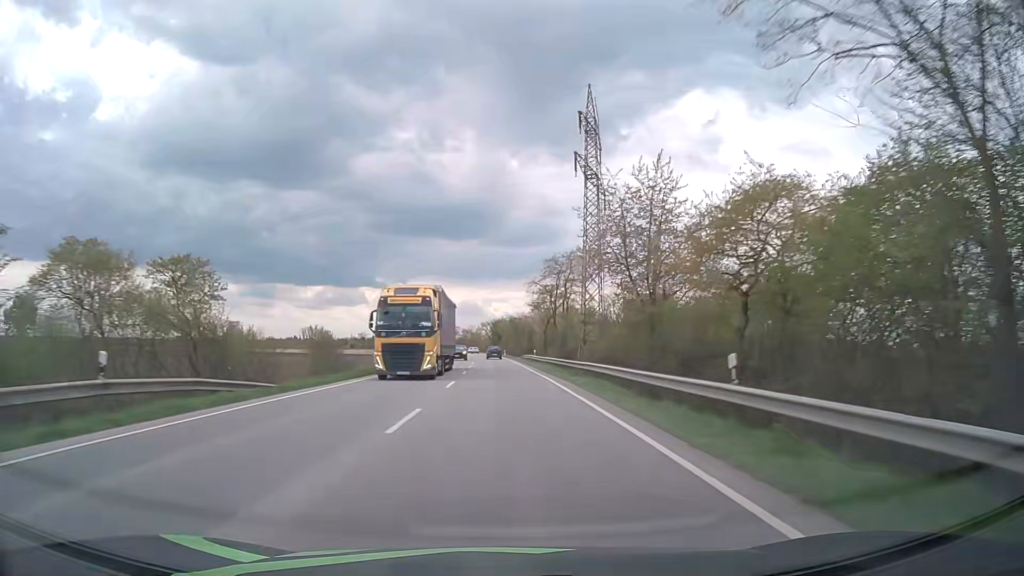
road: primary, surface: asphalt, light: Day
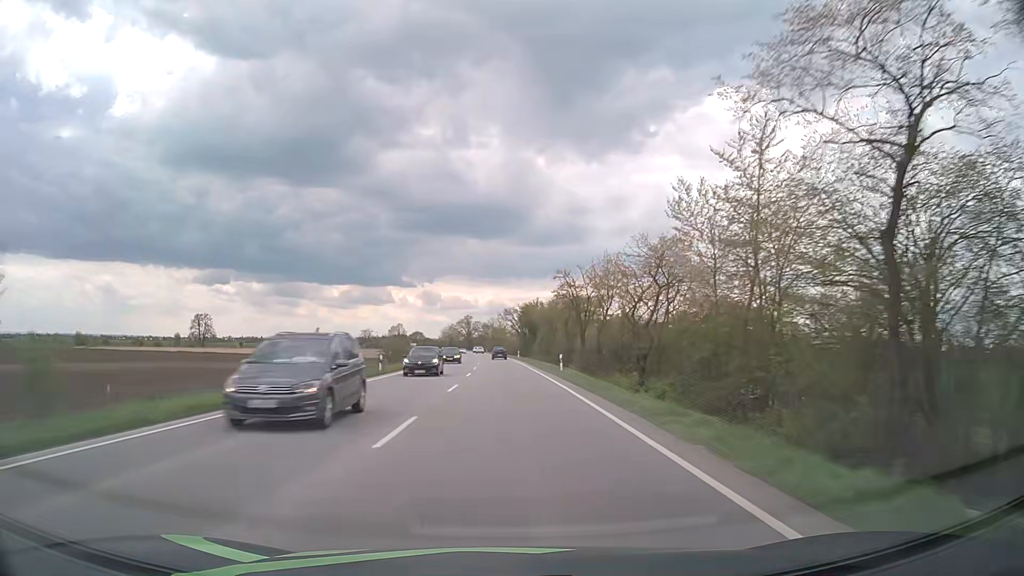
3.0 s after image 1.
(-1.3, +72.9) m; -2°
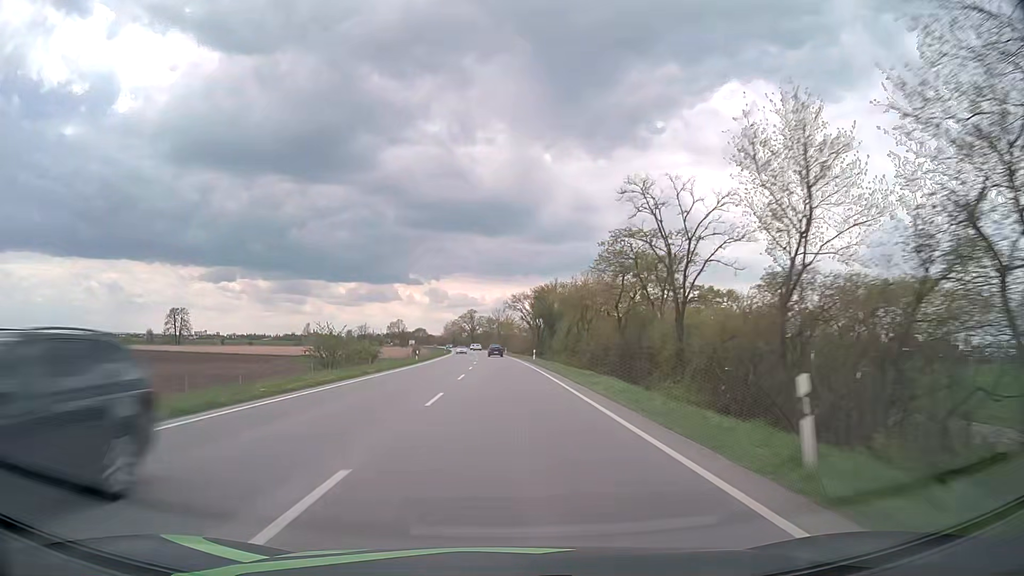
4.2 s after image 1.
(-0.1, +29.7) m; 0°
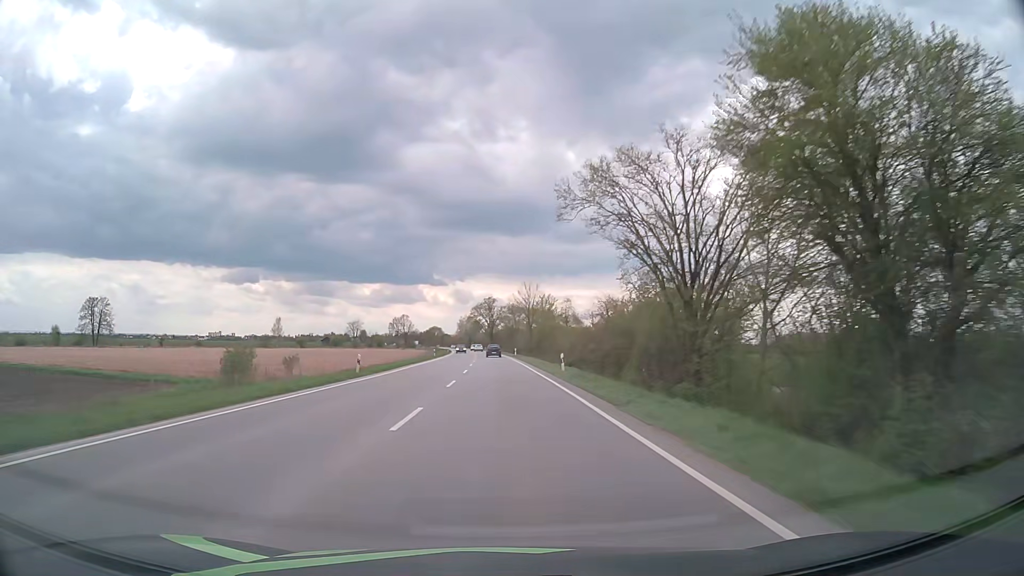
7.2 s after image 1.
(-1.4, +75.5) m; -2°
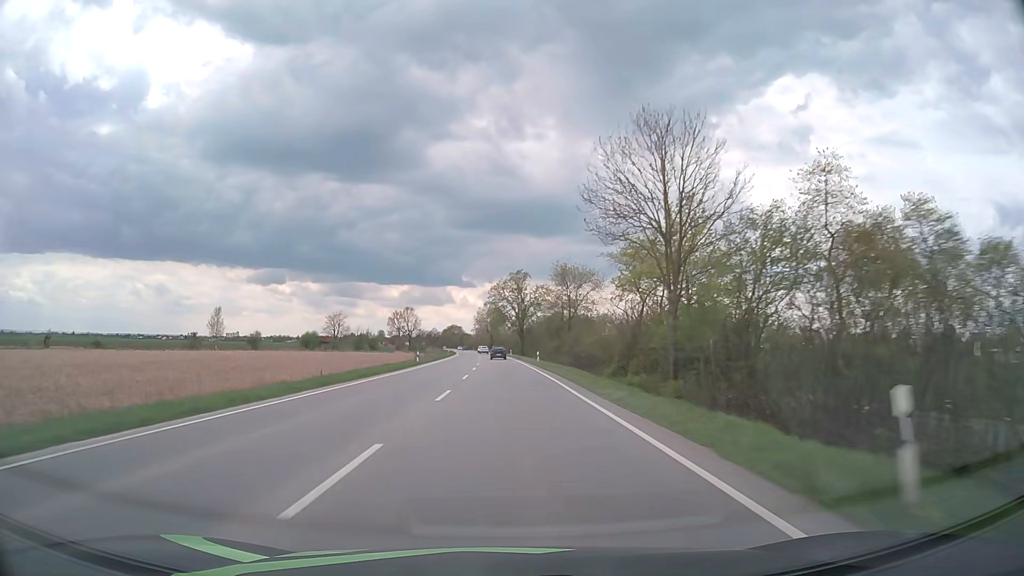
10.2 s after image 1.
(-1.8, +77.1) m; -3°
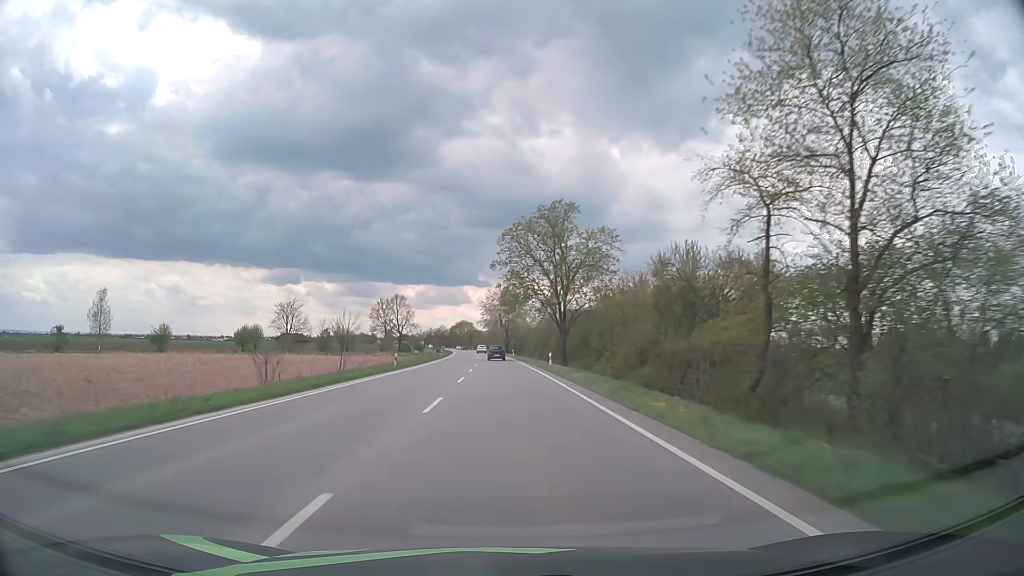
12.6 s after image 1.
(-0.9, +62.6) m; -1°
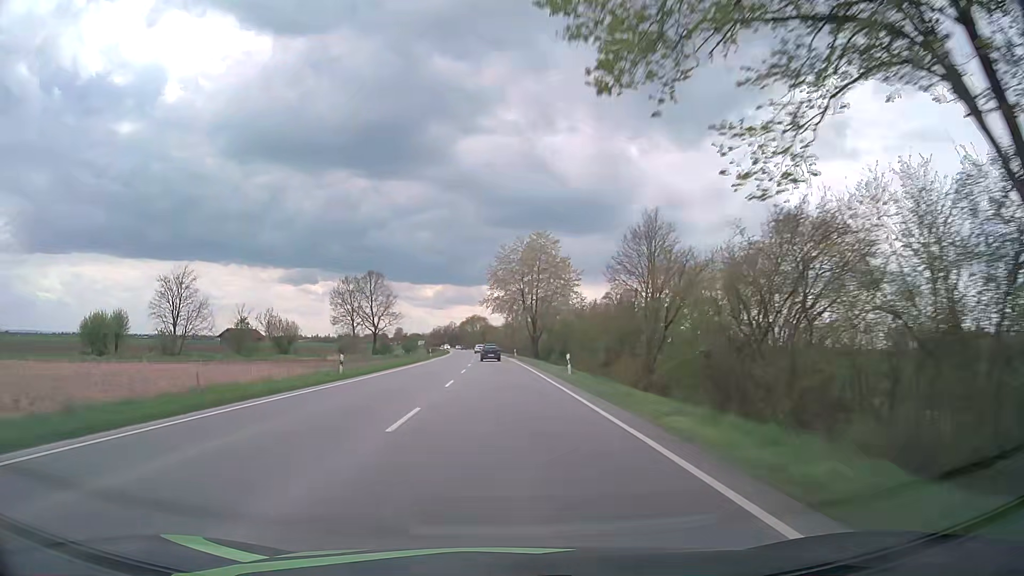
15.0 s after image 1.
(-0.8, +62.9) m; -2°
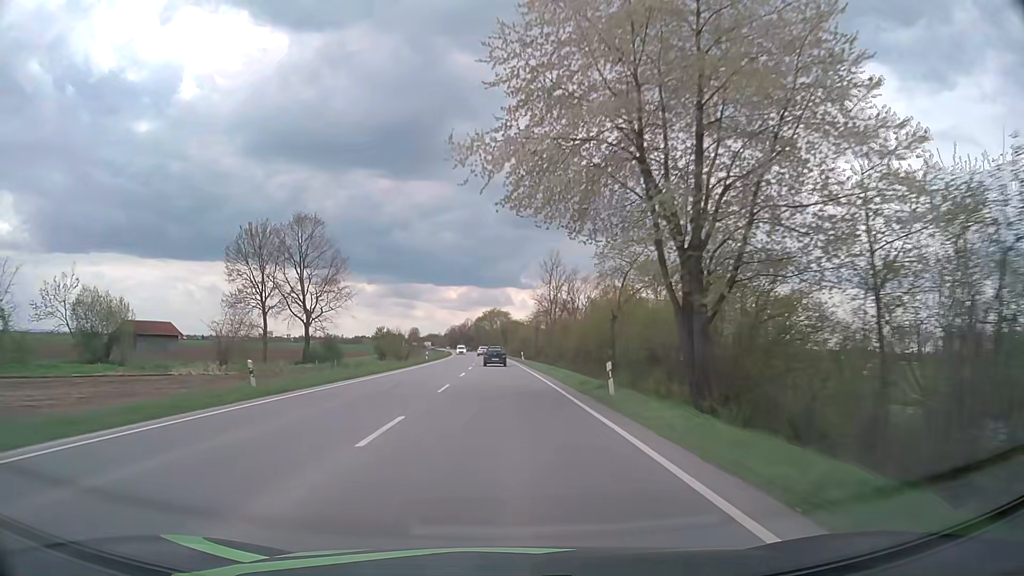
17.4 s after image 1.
(-0.9, +60.9) m; -2°
(0, +10) (0, +20) (0, +30) (0, +40) (-1, +50) (-1, +60) (-1, +70) (-2, +80) (-2, +90) (-2, +100) m
